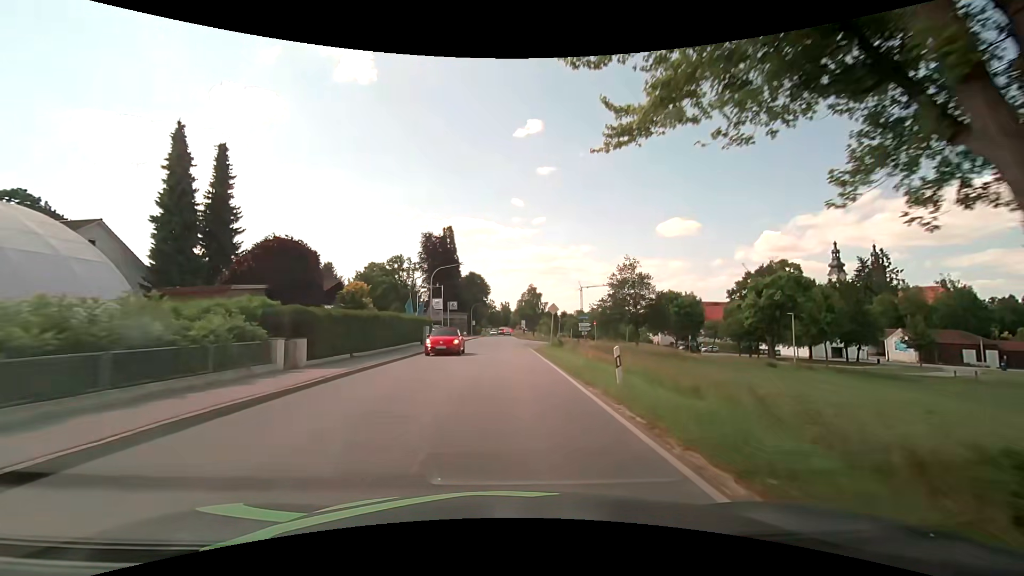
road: secondary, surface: asphalt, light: Day
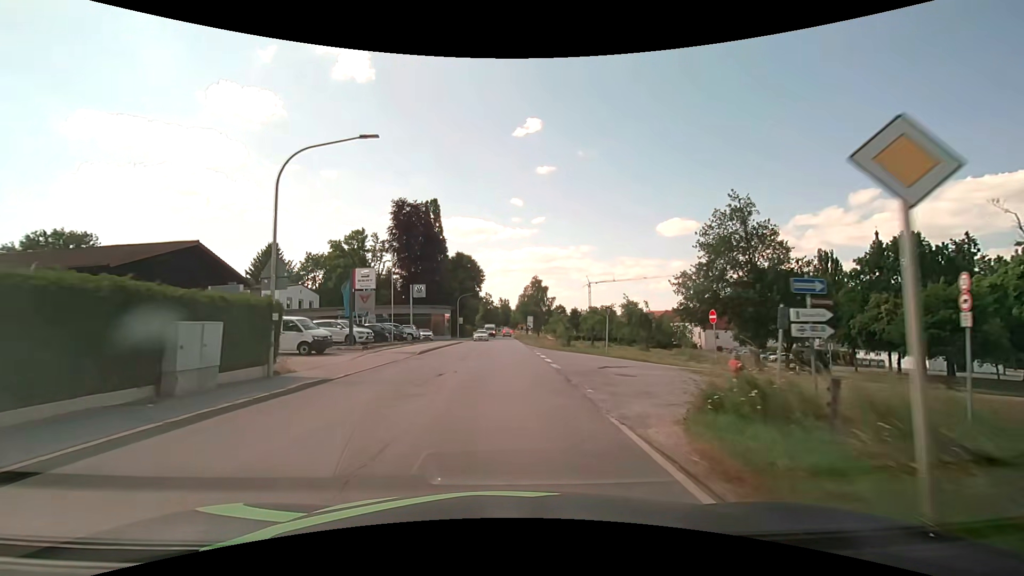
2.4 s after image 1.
(-0.1, +30.4) m; 0°
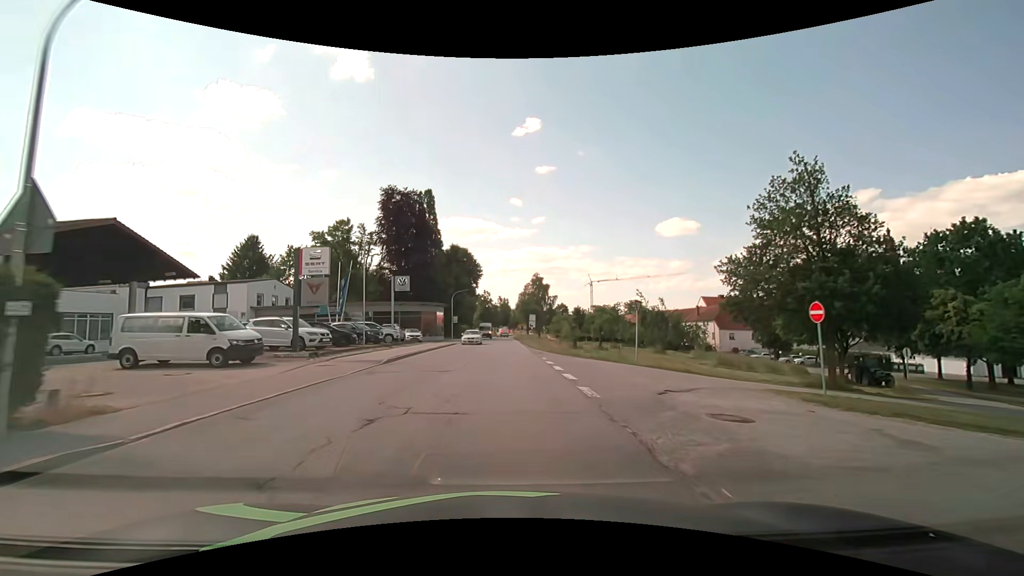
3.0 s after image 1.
(0.0, +7.7) m; 0°
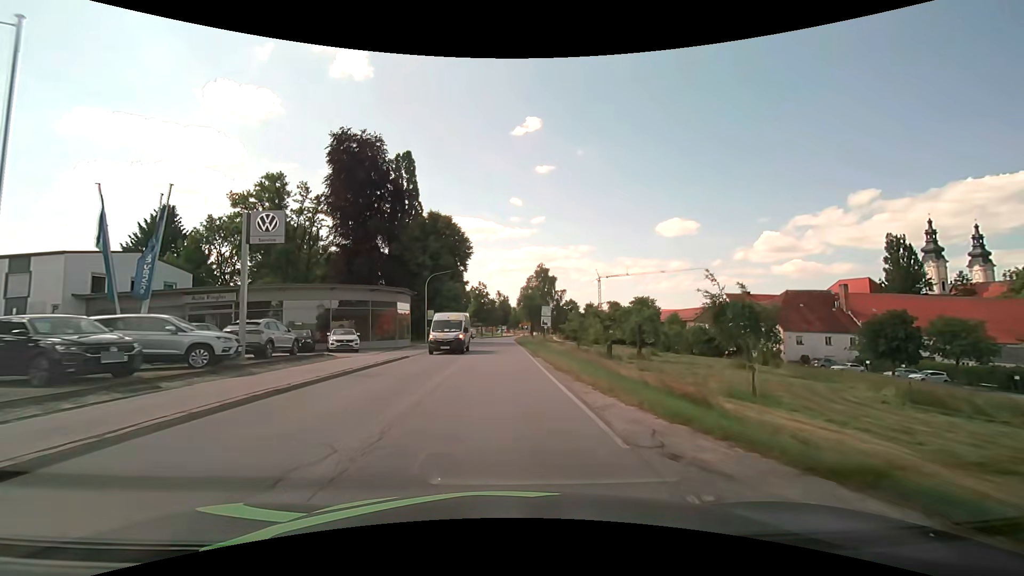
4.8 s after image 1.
(+0.1, +22.8) m; 0°
(0, +10) (0, +20) (0, +30) (-1, +40) (-1, +50) (-1, +60) (-1, +70) (-1, +80) (-1, +90) (0, +100) m
